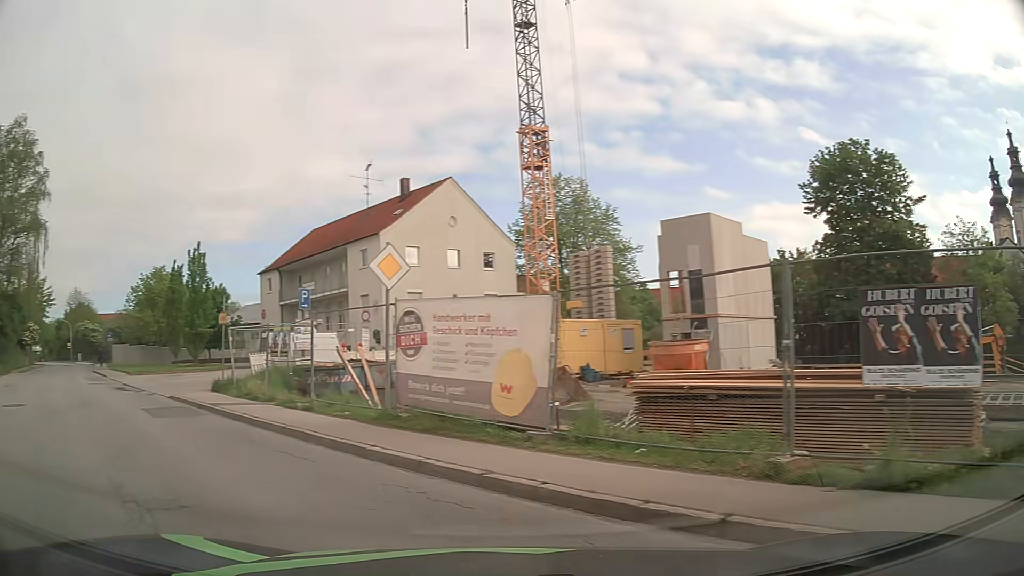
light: Day
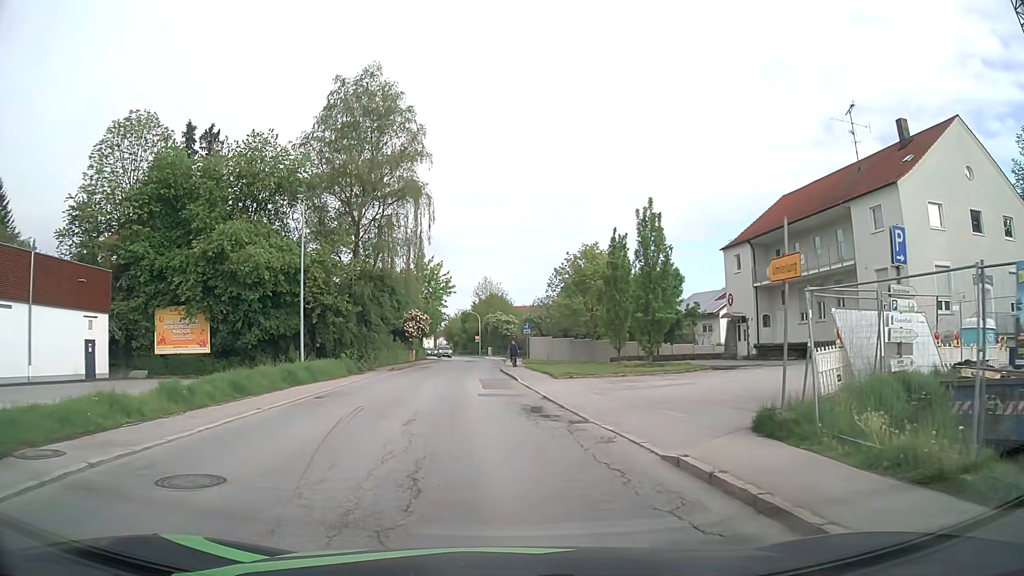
(-6.1, +11.1) m; -38°
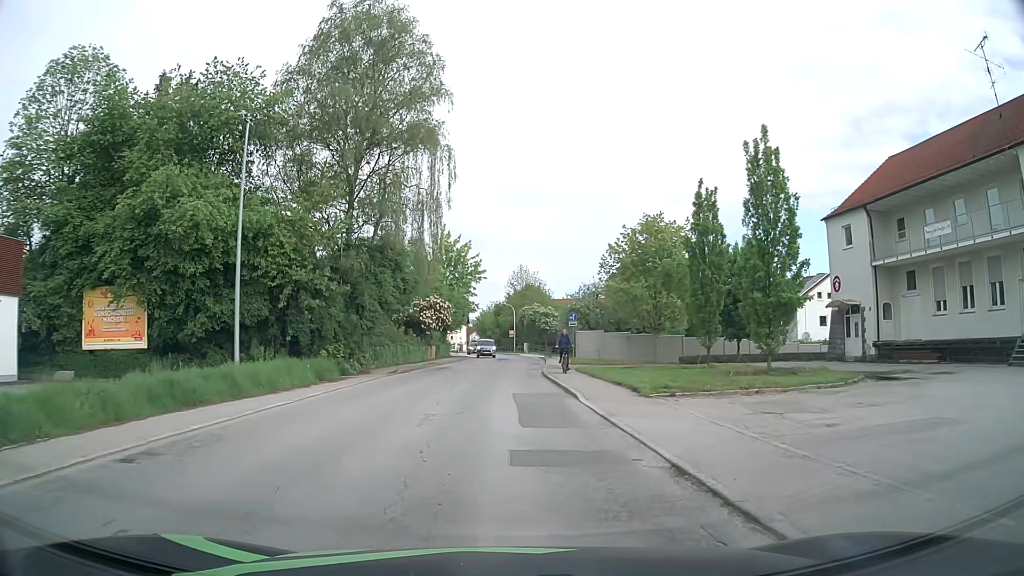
(-0.5, +11.7) m; -3°
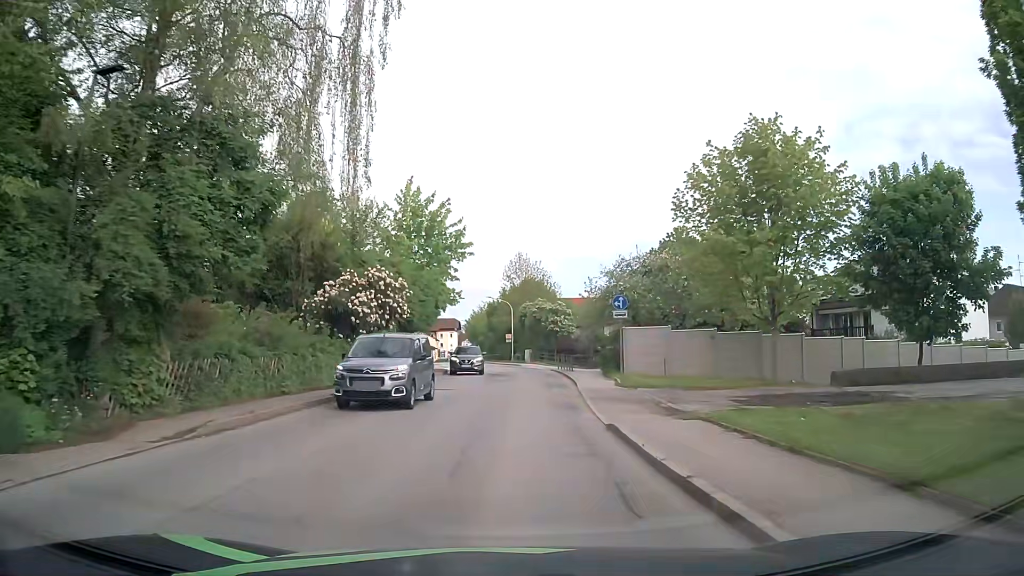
(-0.2, +20.9) m; +1°
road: secondary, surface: asphalt
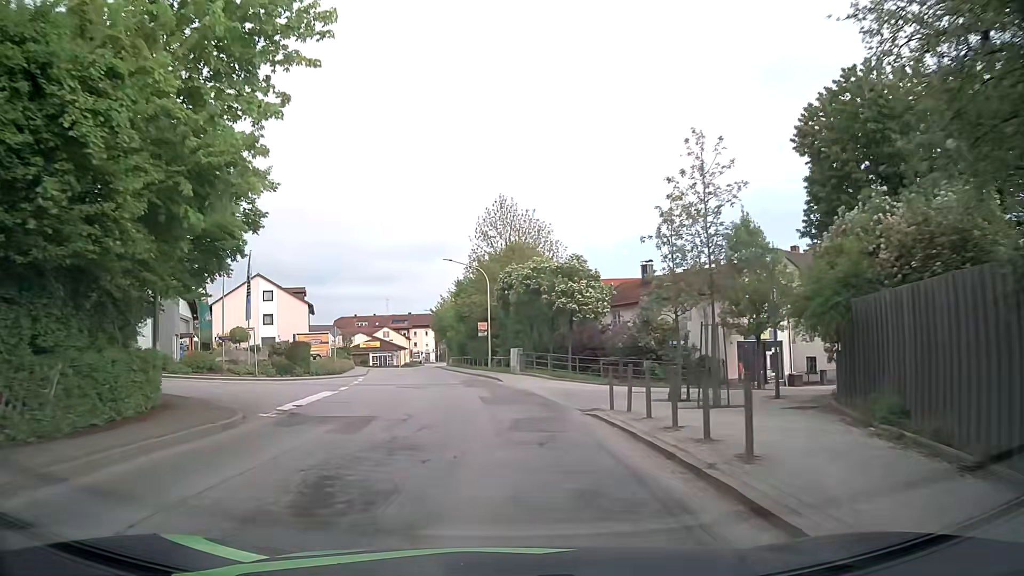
(+1.0, +31.4) m; +1°
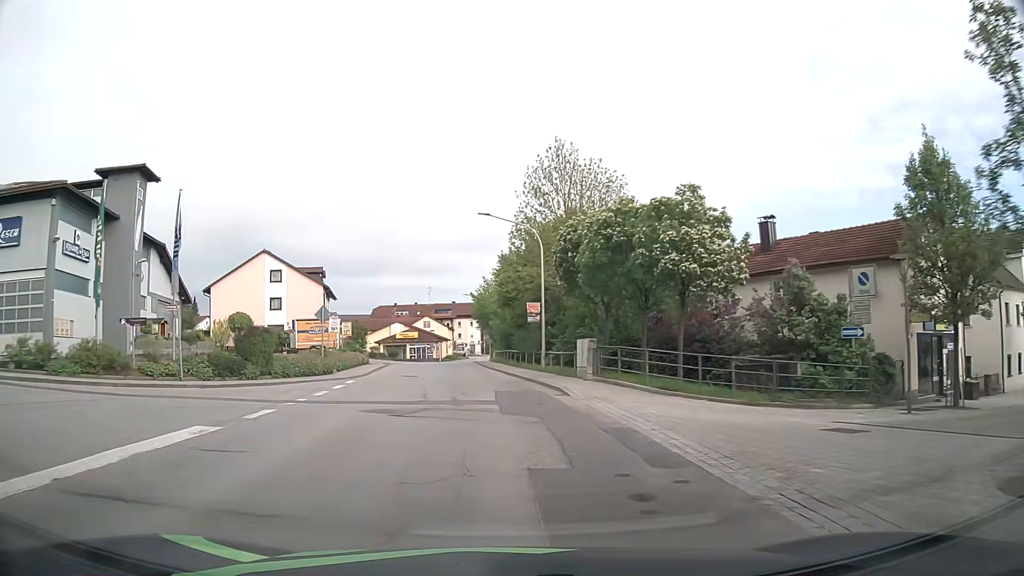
(-0.4, +13.3) m; -4°
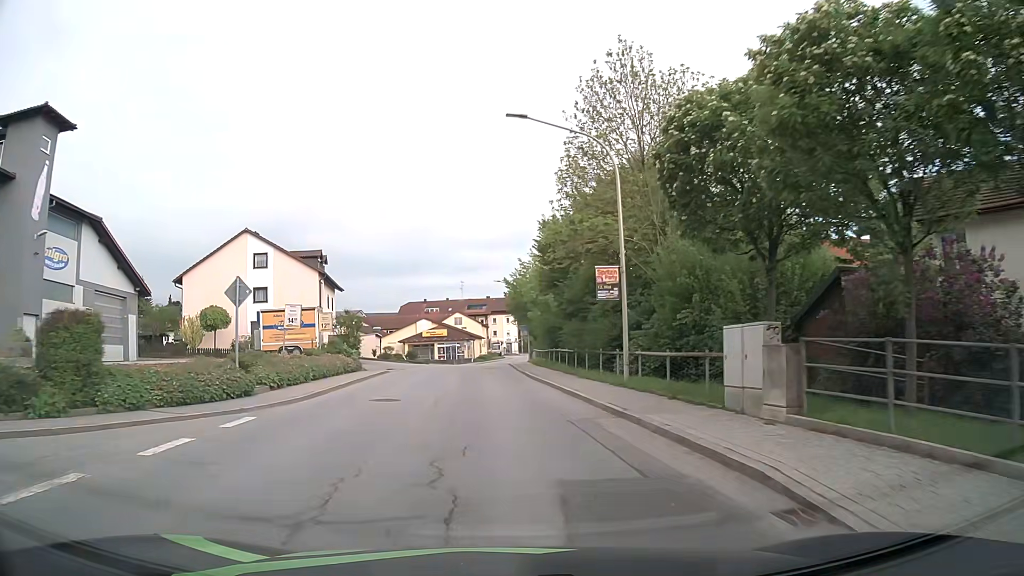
(-0.3, +13.8) m; -3°
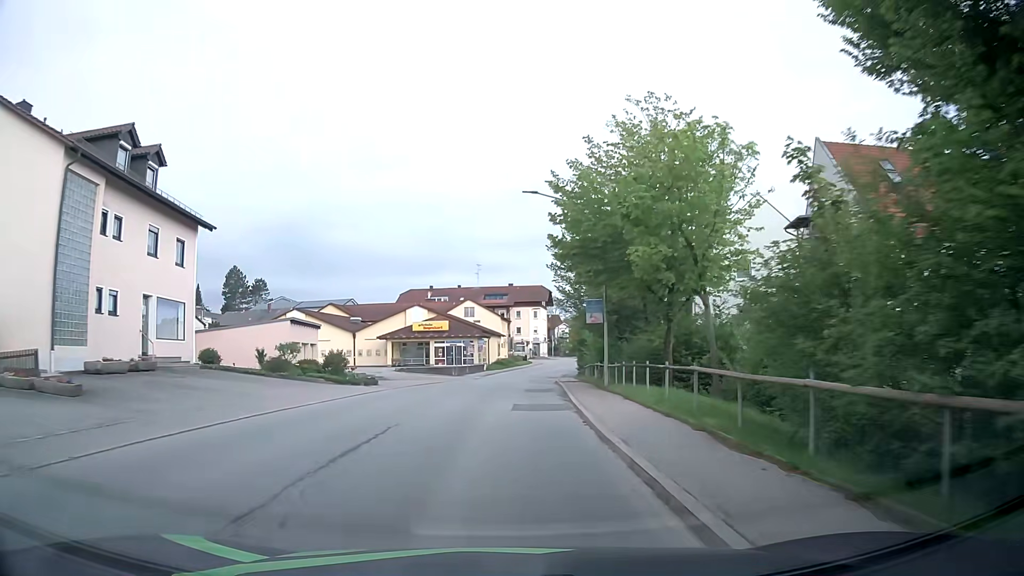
(-0.7, +35.9) m; -2°
(0, +10) (0, +20) (+1, +30) (+1, +40) (+2, +50) (+3, +60) (+5, +70) (+7, +80) (+9, +89) (+12, +99) m
